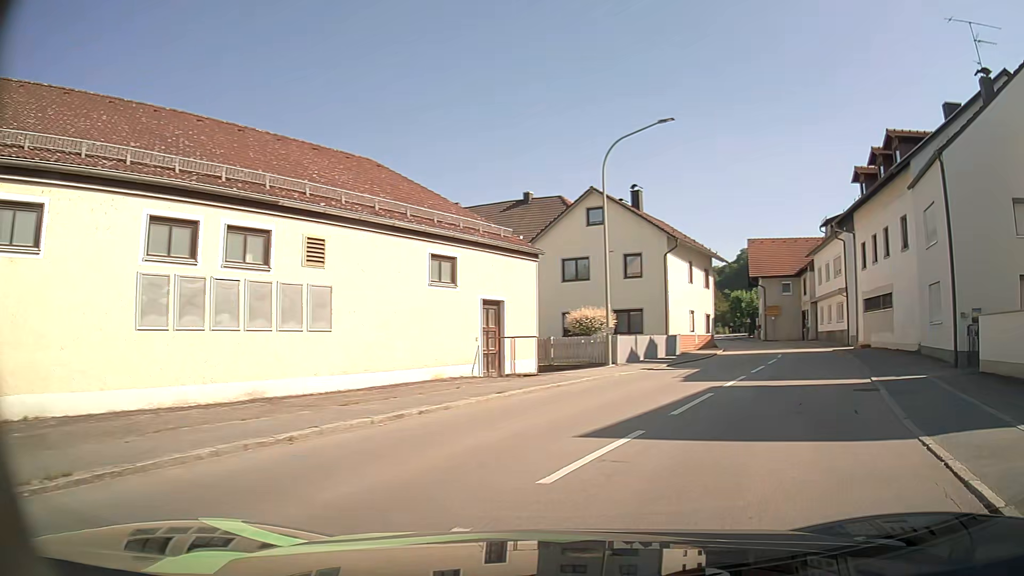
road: secondary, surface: asphalt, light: Day
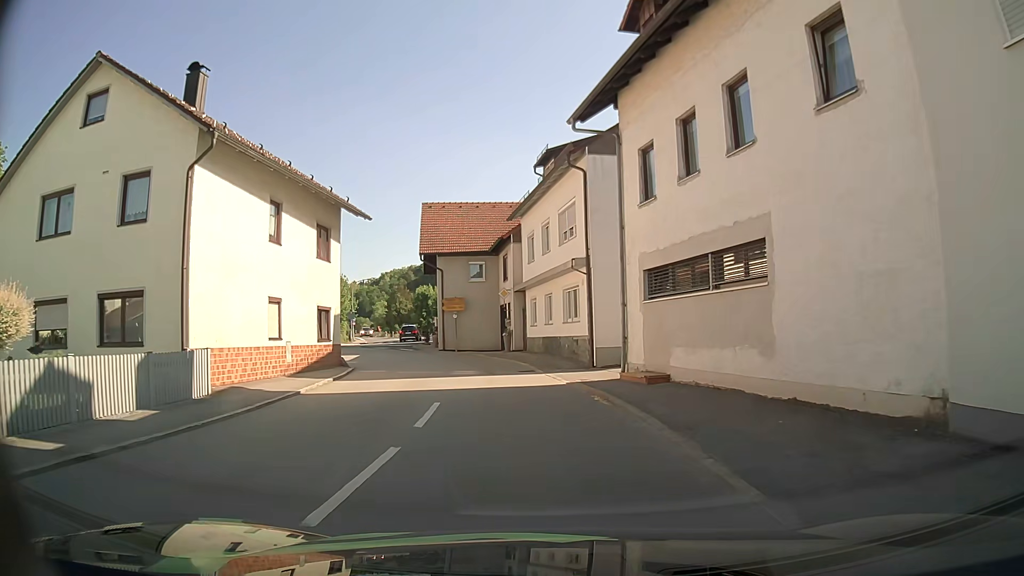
(+6.4, +17.8) m; +26°
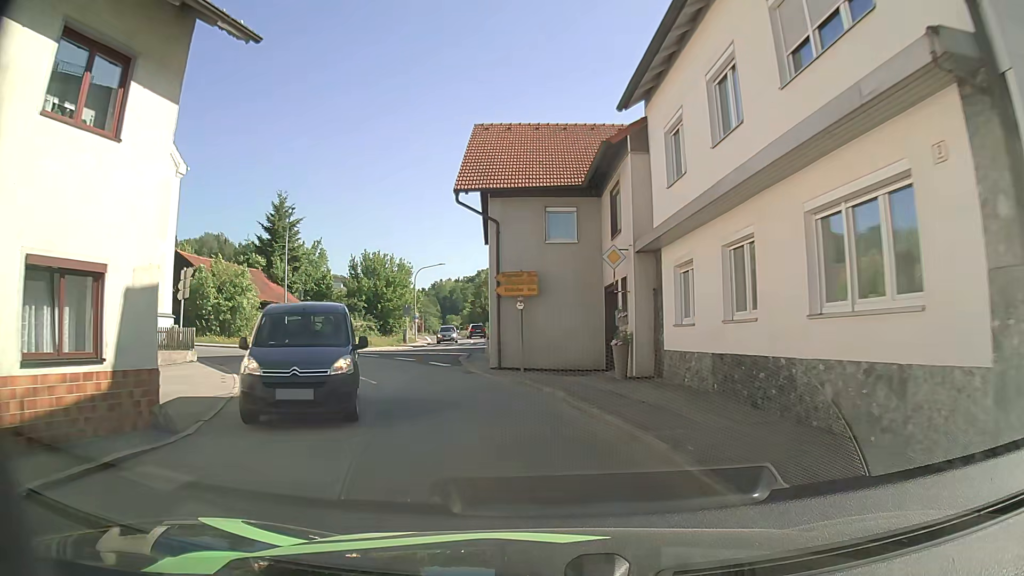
(-1.1, +16.7) m; -8°
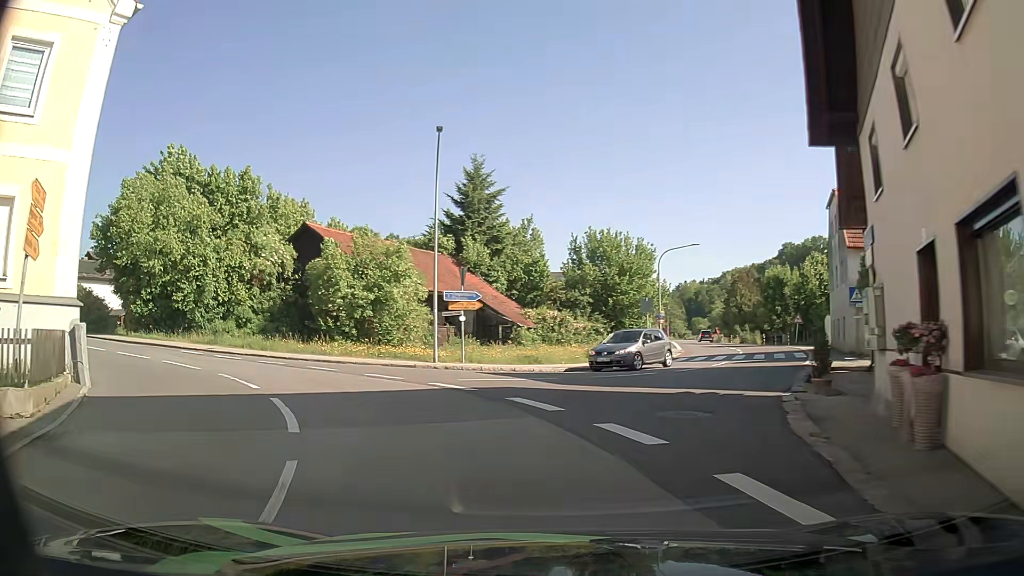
(-2.6, +17.2) m; -20°
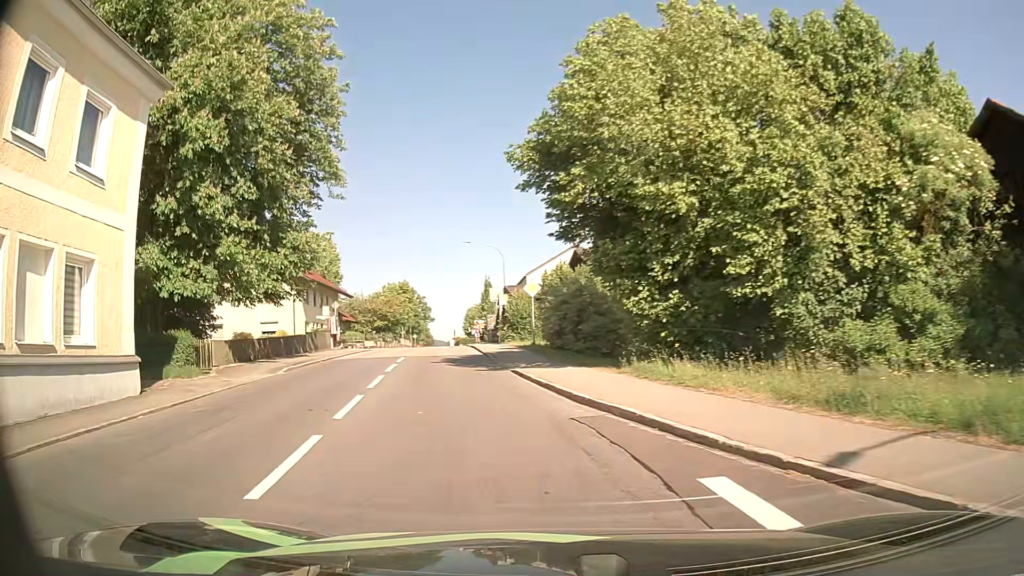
(-9.2, +19.4) m; -54°
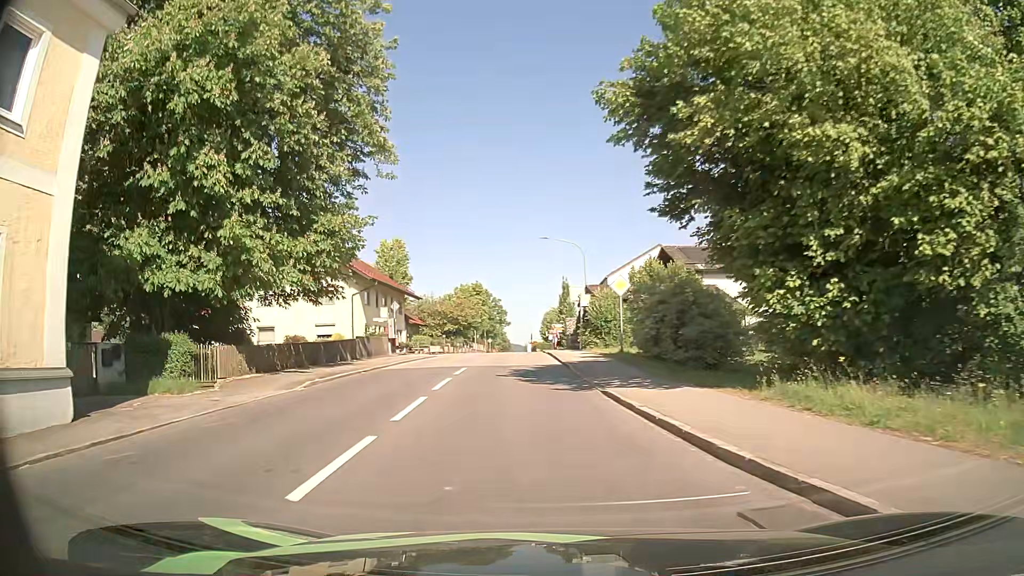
(-0.3, +4.7) m; -7°
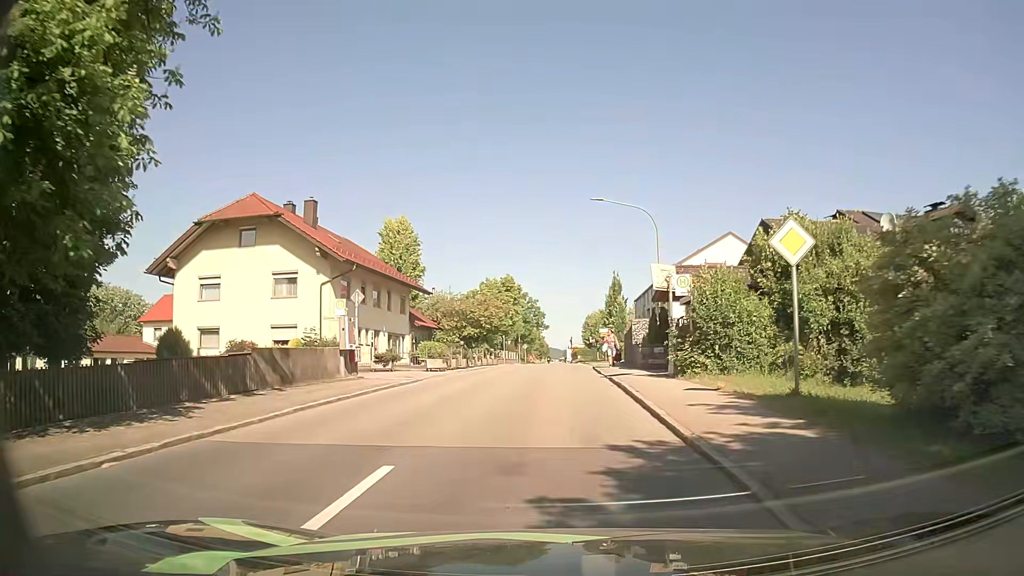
(-0.6, +15.0) m; -4°
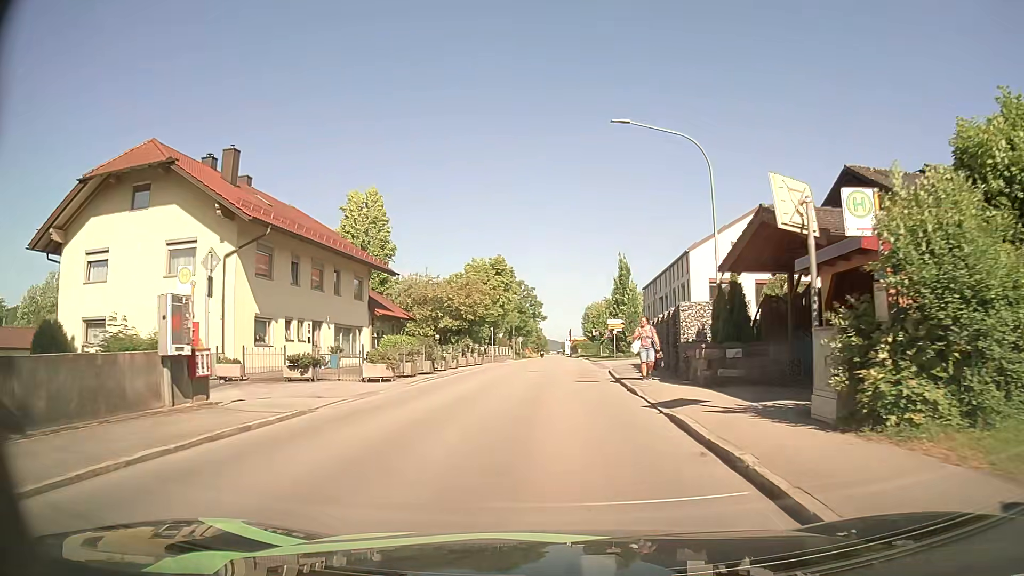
(+0.2, +10.6) m; +2°
(0, +10) (0, +20) (0, +30) (+1, +40) (+1, +50) (+1, +60) (+1, +70) (+1, +80) (+1, +90) (+1, +100) m
